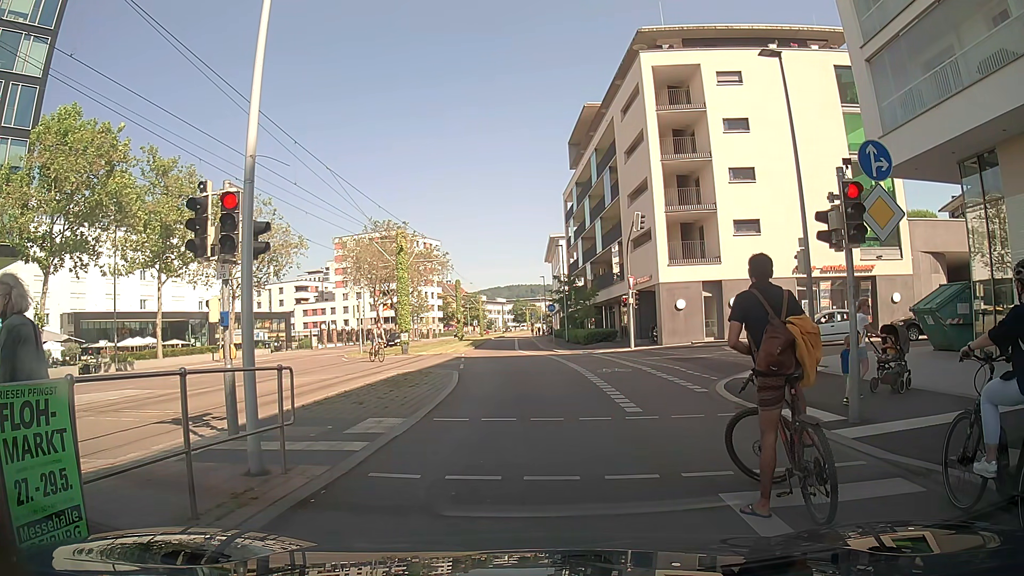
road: secondary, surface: asphalt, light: Day
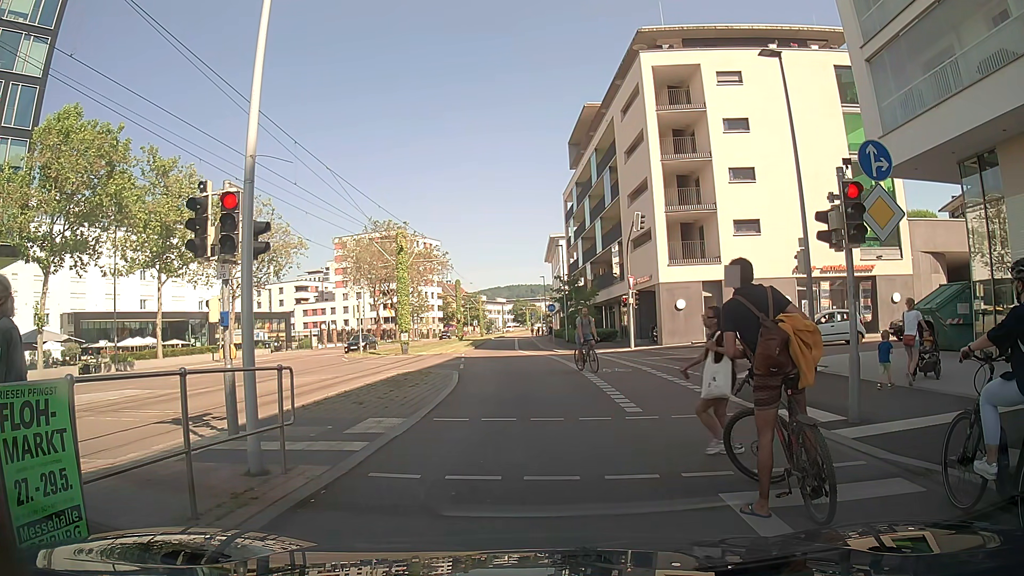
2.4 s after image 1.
(0.0, 0.0) m; 0°
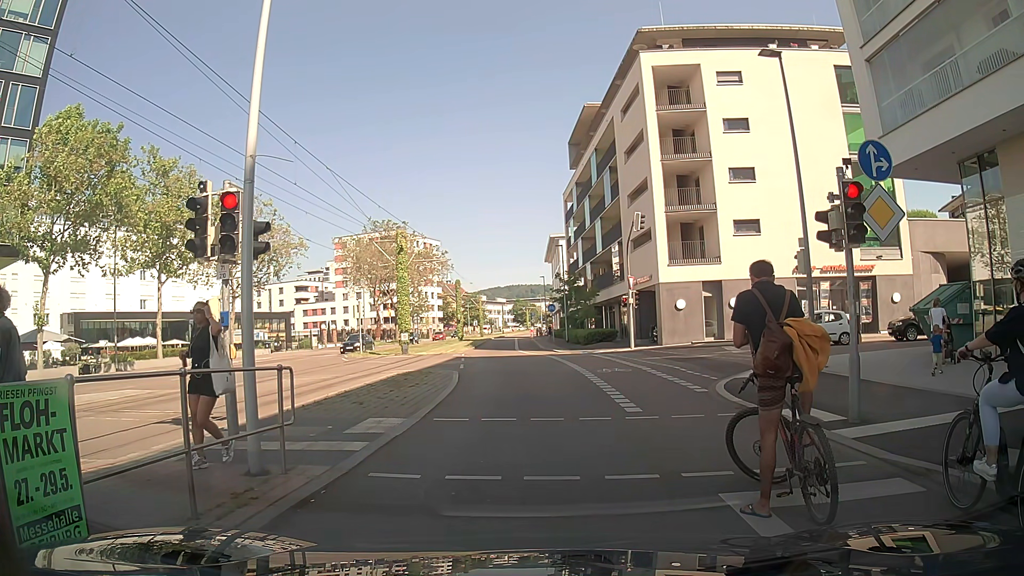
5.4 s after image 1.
(0.0, 0.0) m; 0°
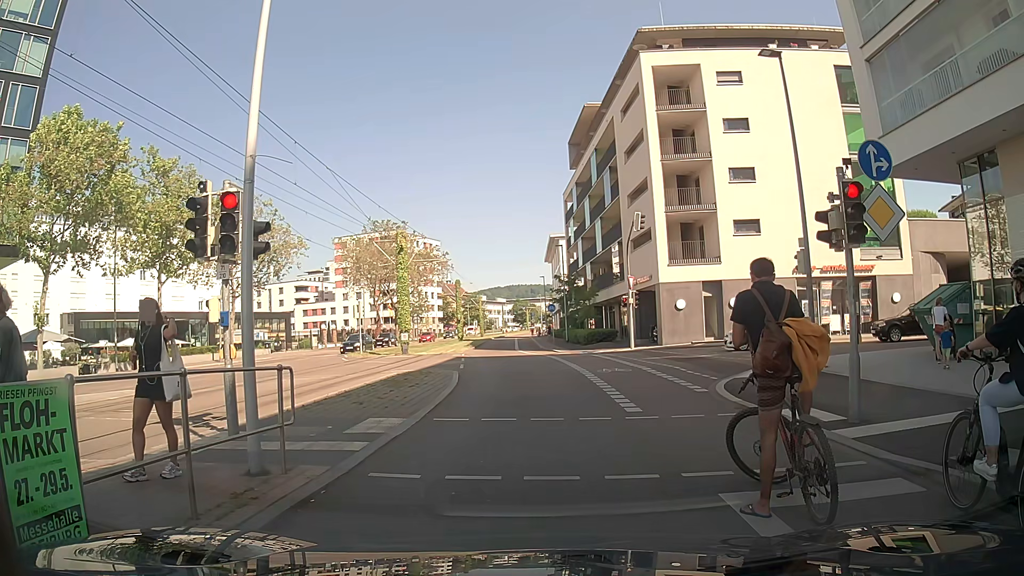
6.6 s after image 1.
(0.0, 0.0) m; 0°
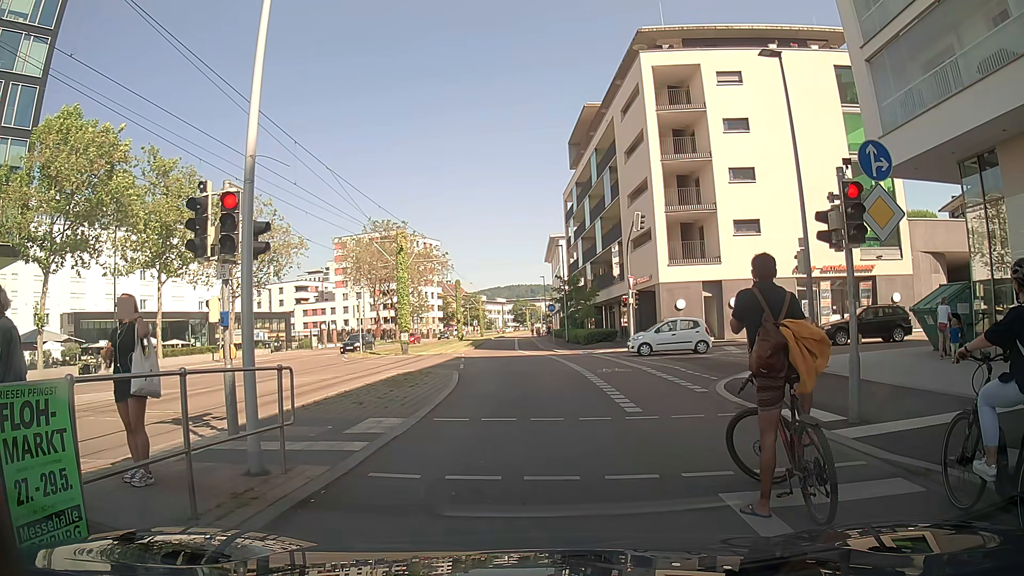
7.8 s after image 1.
(0.0, 0.0) m; 0°
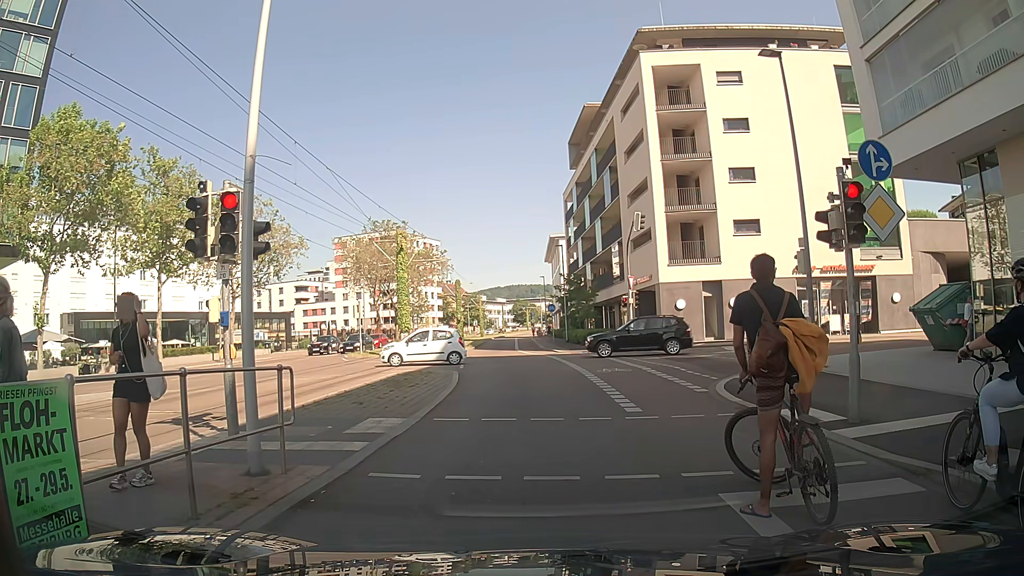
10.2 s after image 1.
(0.0, 0.0) m; 0°
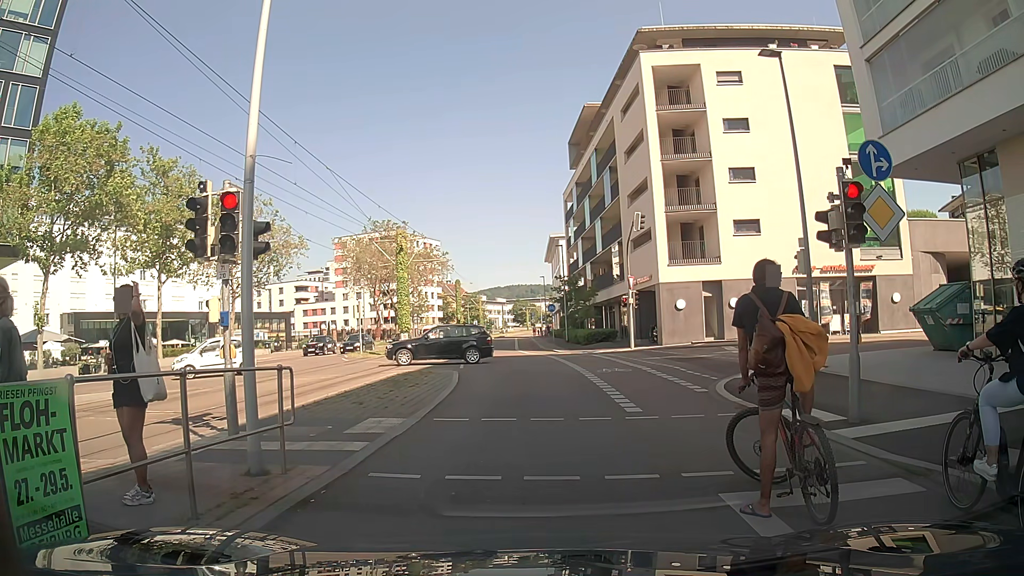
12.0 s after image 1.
(0.0, 0.0) m; 0°
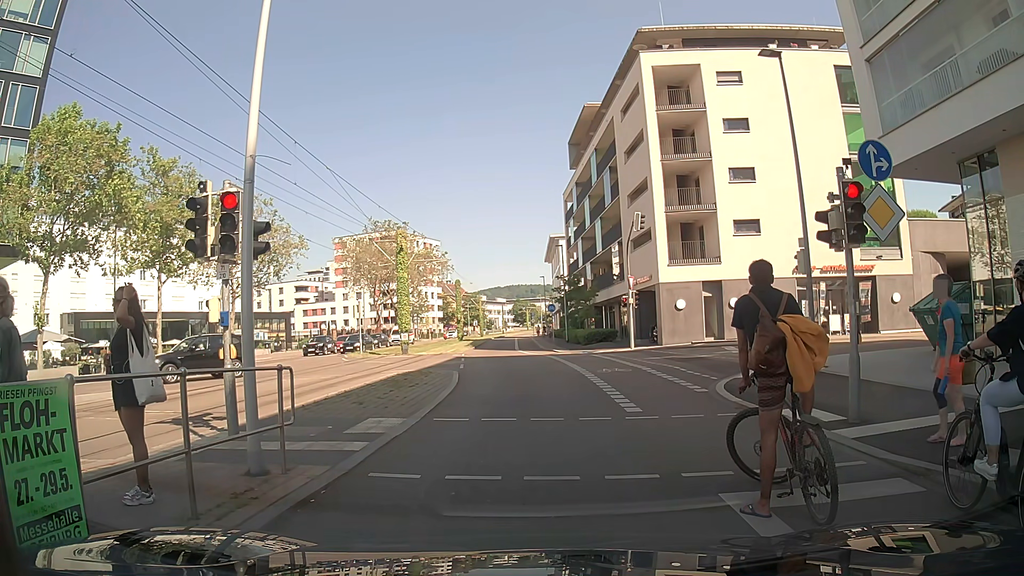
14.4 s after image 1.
(0.0, 0.0) m; 0°
(0, +10) (0, +20) (0, +30) (0, +40) (0, +50) (0, +60) (0, +70) (0, +80) (0, +90) (0, +100) m
